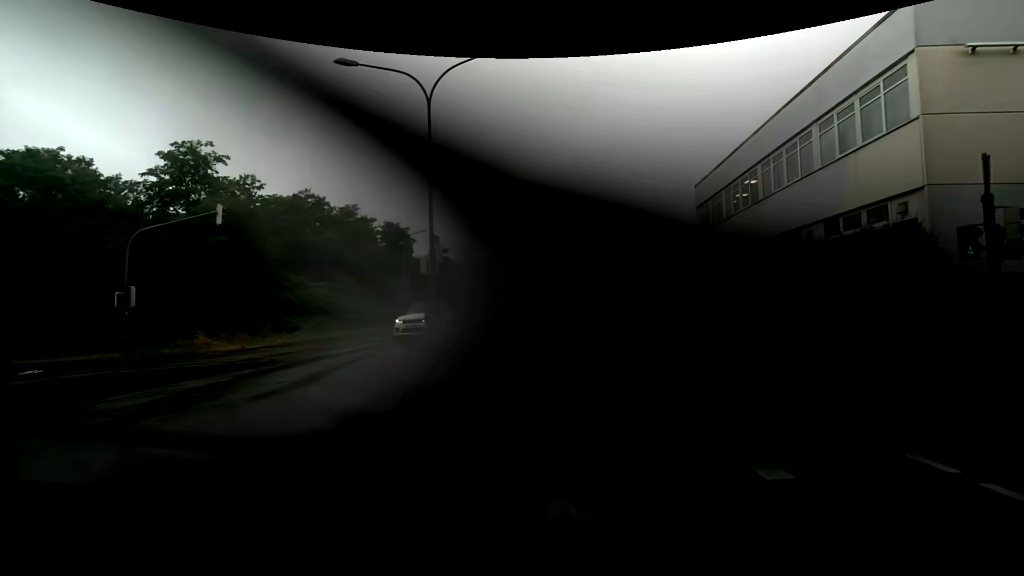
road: secondary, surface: asphalt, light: Day
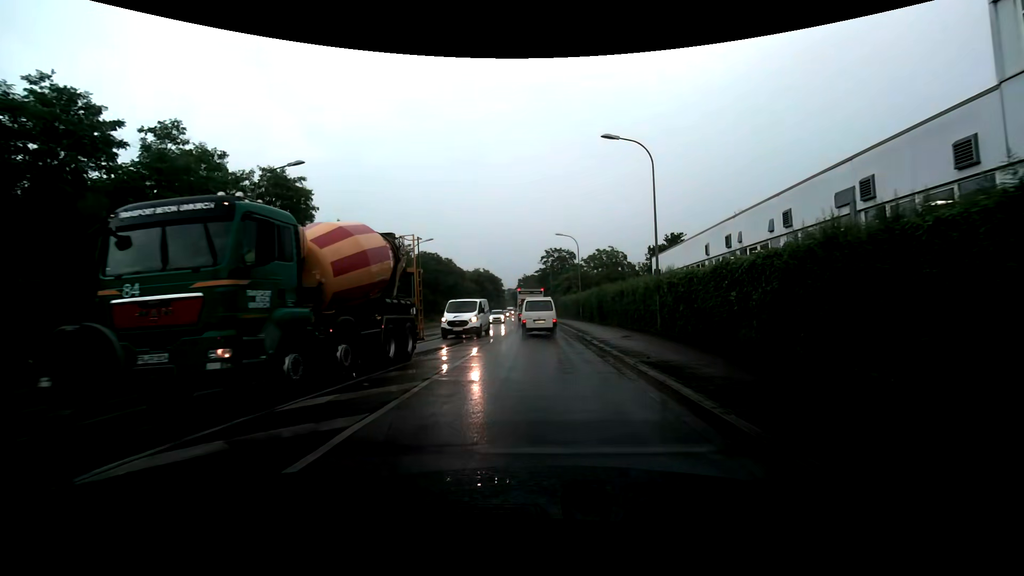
(+0.5, +22.9) m; +2°
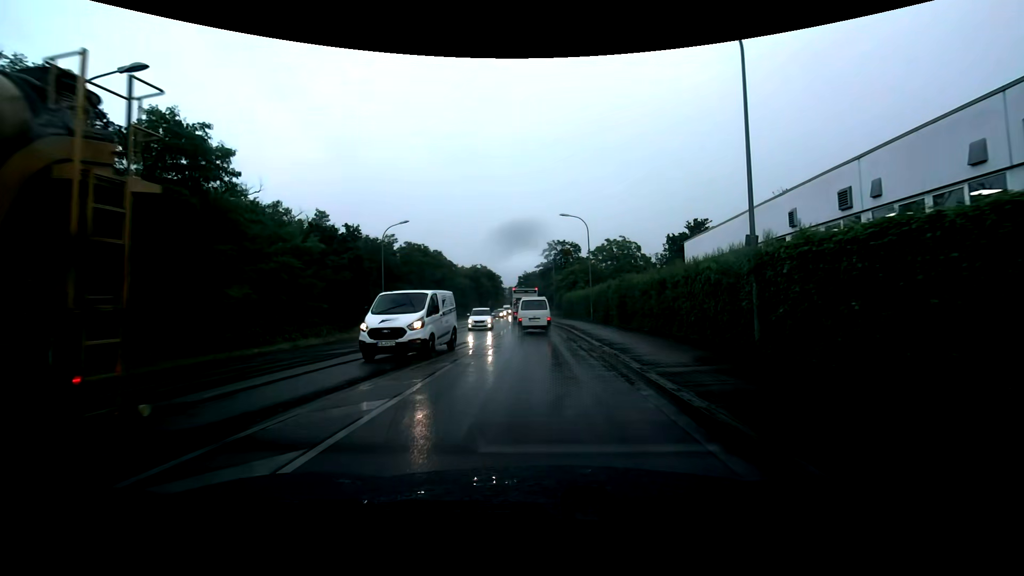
(0.0, +10.2) m; 0°
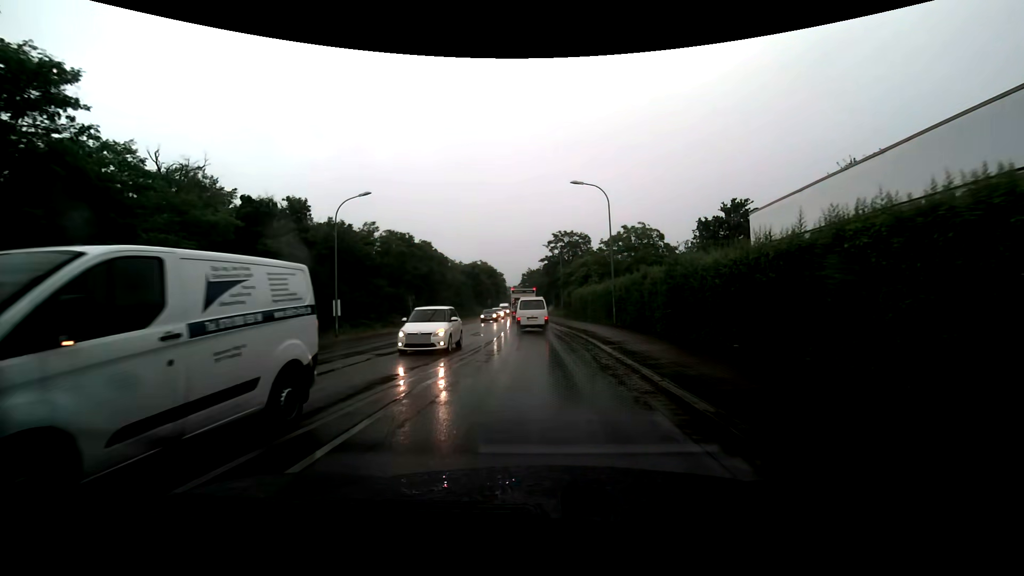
(-0.1, +10.6) m; -1°
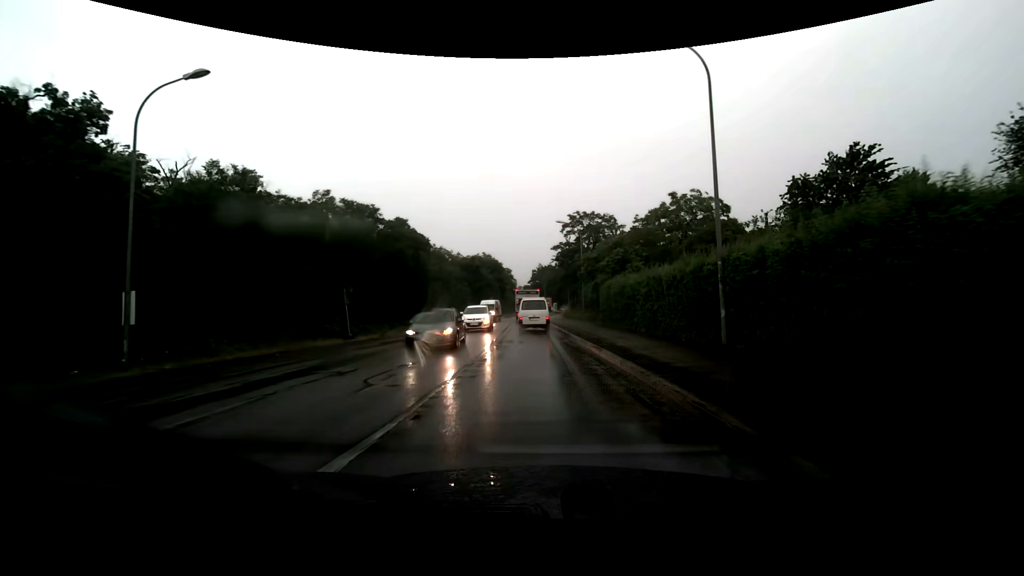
(-0.1, +17.1) m; -1°
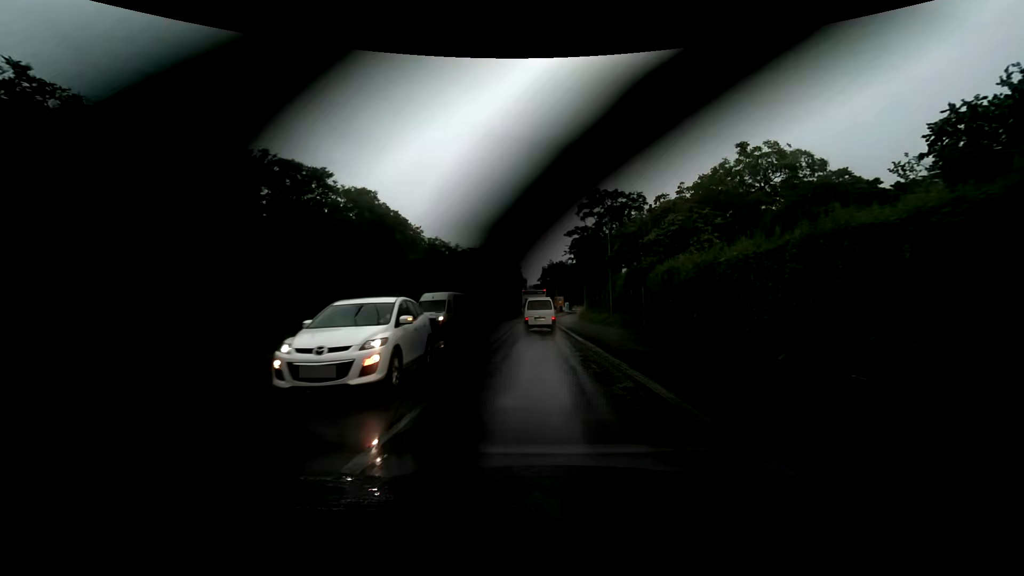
(-0.1, +12.4) m; -1°
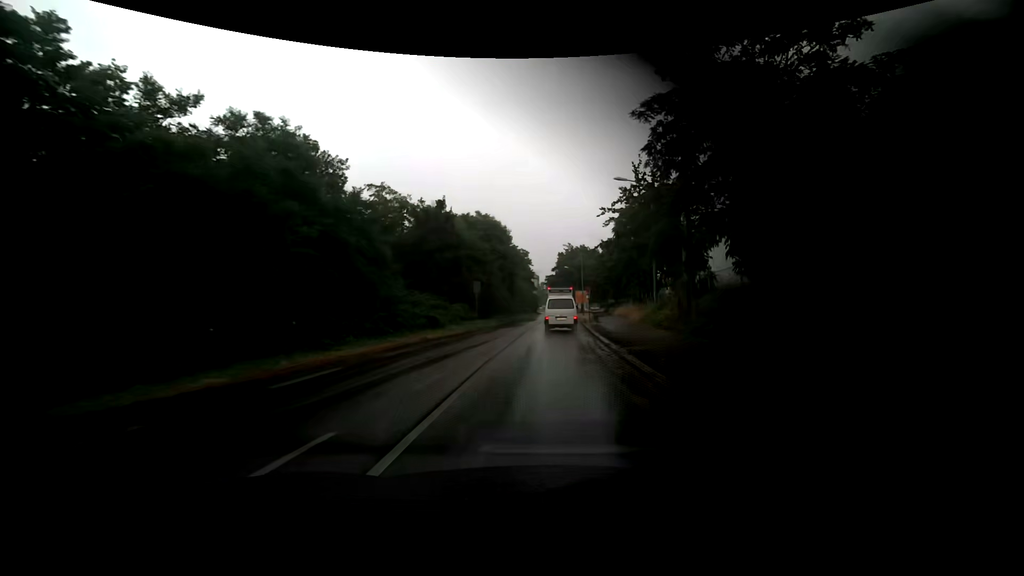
(-0.7, +32.9) m; -1°
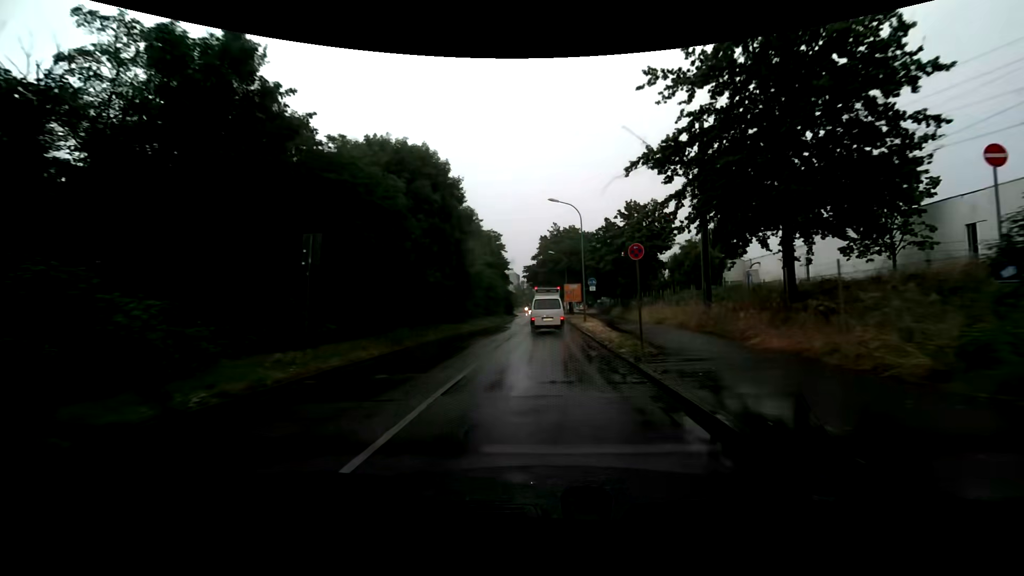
(+0.3, +27.0) m; +1°
(0, +10) (0, +20) (0, +30) (+1, +40) (+1, +50) (+1, +60) (+1, +70) (+1, +80) (+2, +90) (+2, +100) m
